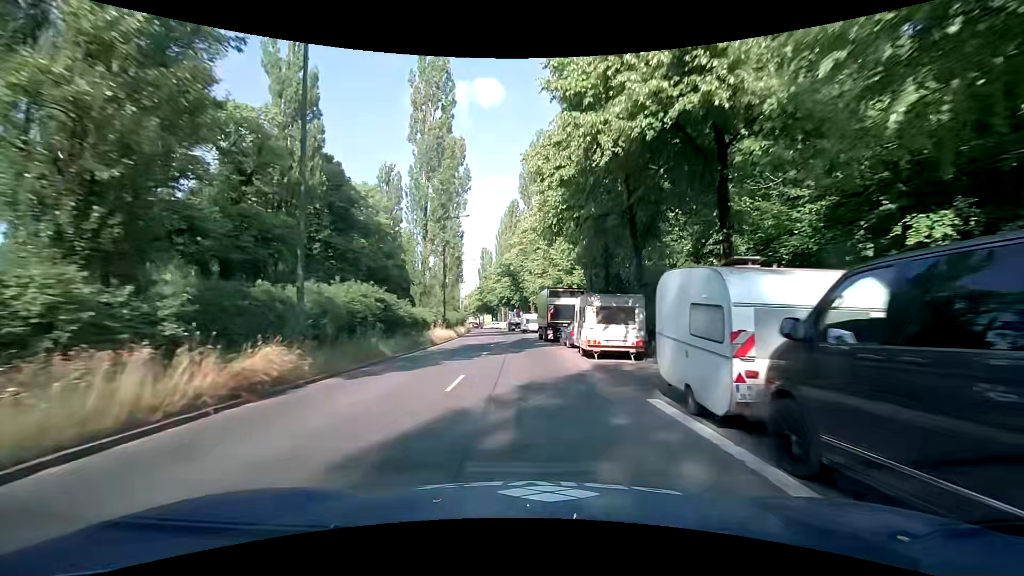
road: secondary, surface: asphalt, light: Day
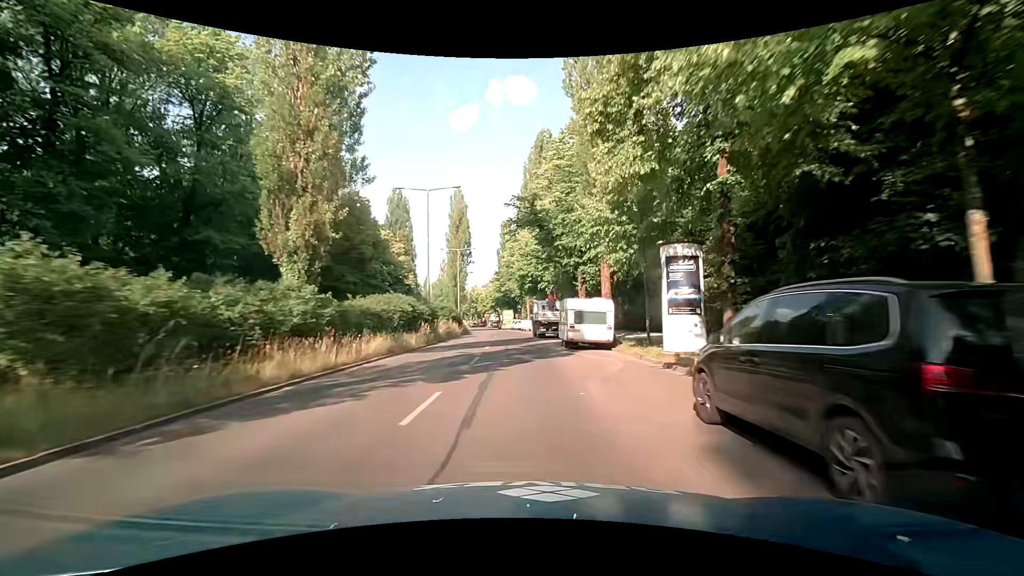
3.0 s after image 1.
(-0.9, +39.4) m; -3°
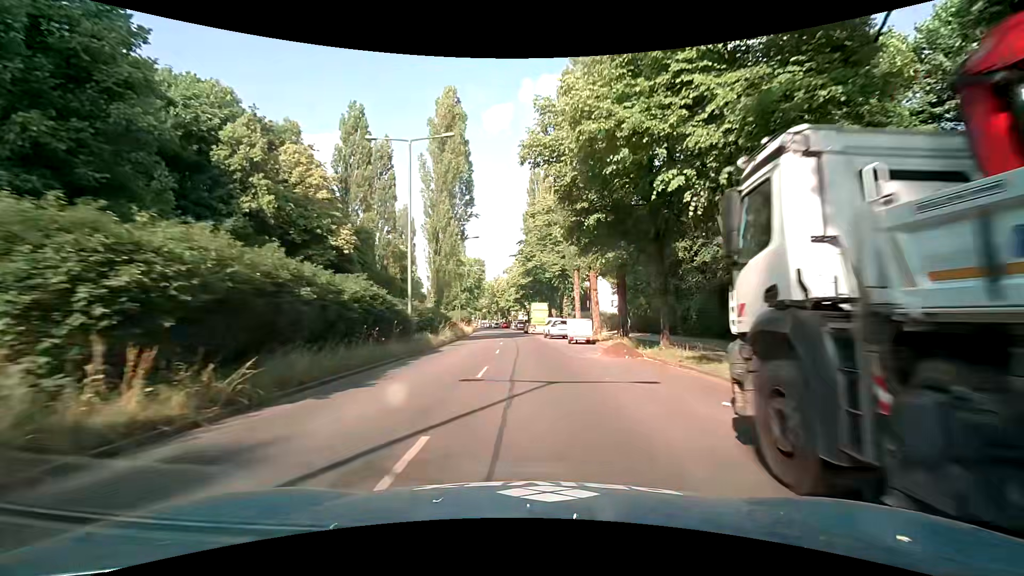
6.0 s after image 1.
(-1.6, +39.6) m; -4°
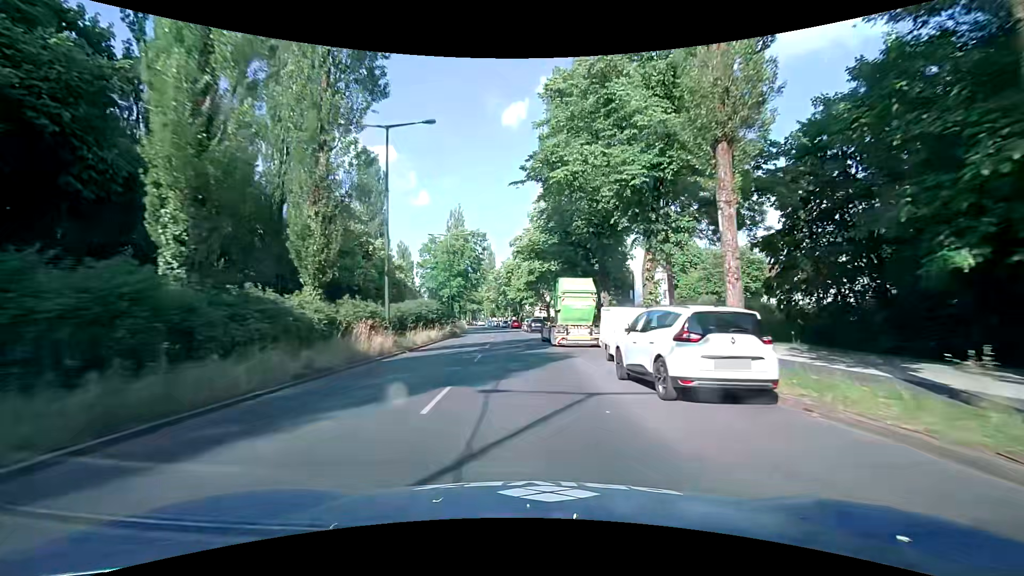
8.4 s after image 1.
(-0.3, +32.0) m; -2°
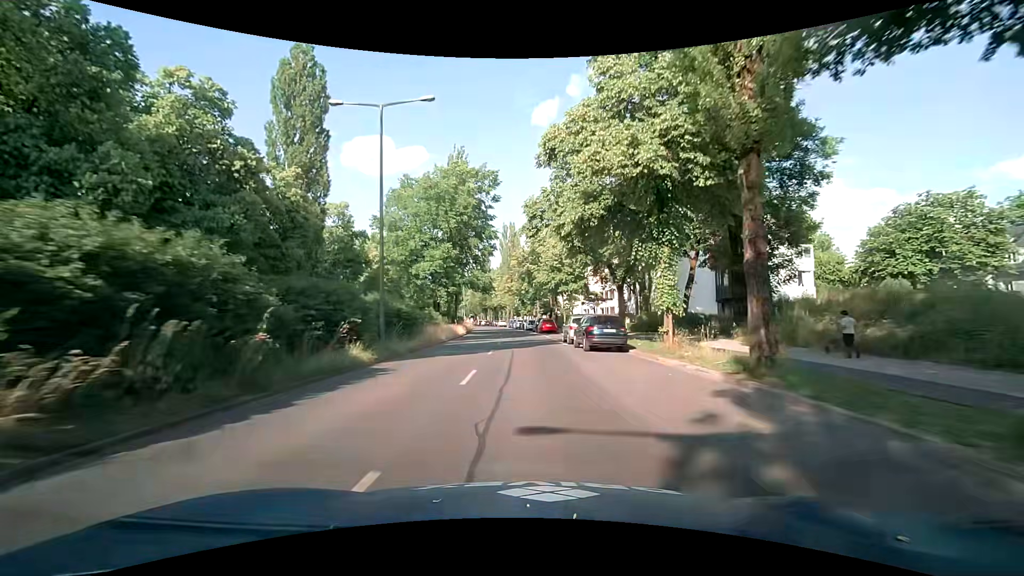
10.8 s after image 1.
(-1.1, +32.8) m; -3°
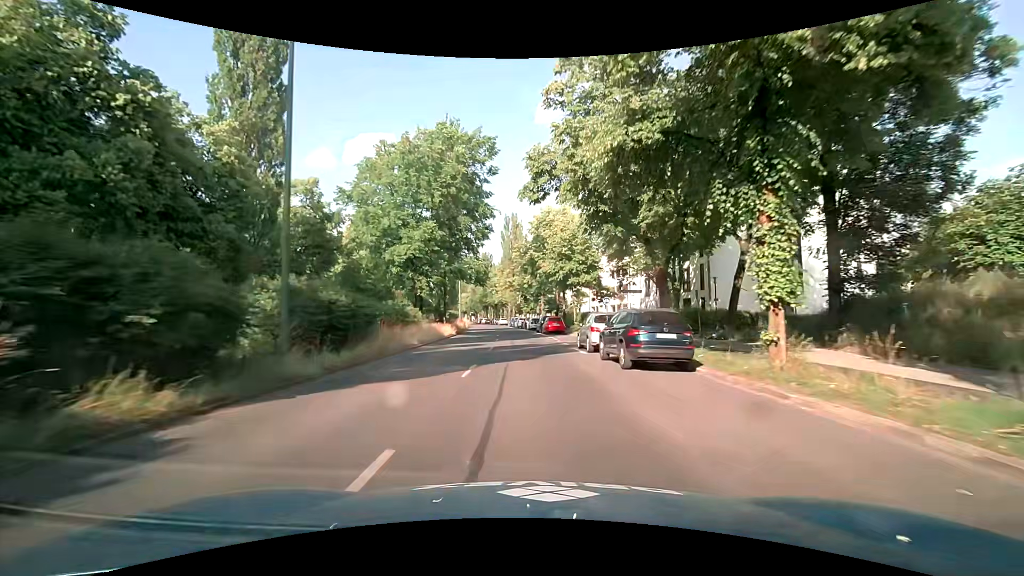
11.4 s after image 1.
(-0.1, +8.3) m; 0°
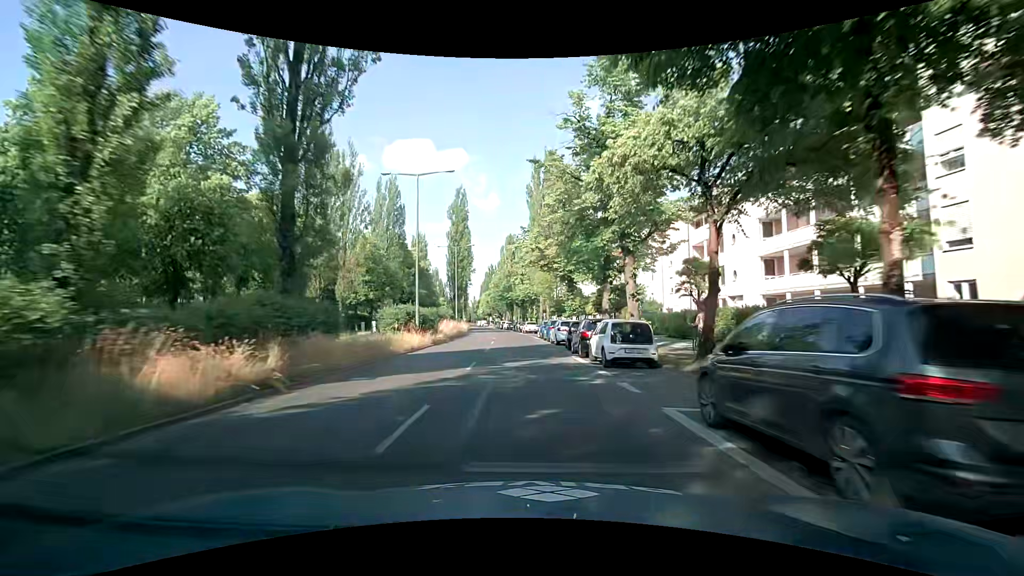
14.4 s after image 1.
(-1.2, +42.4) m; -4°
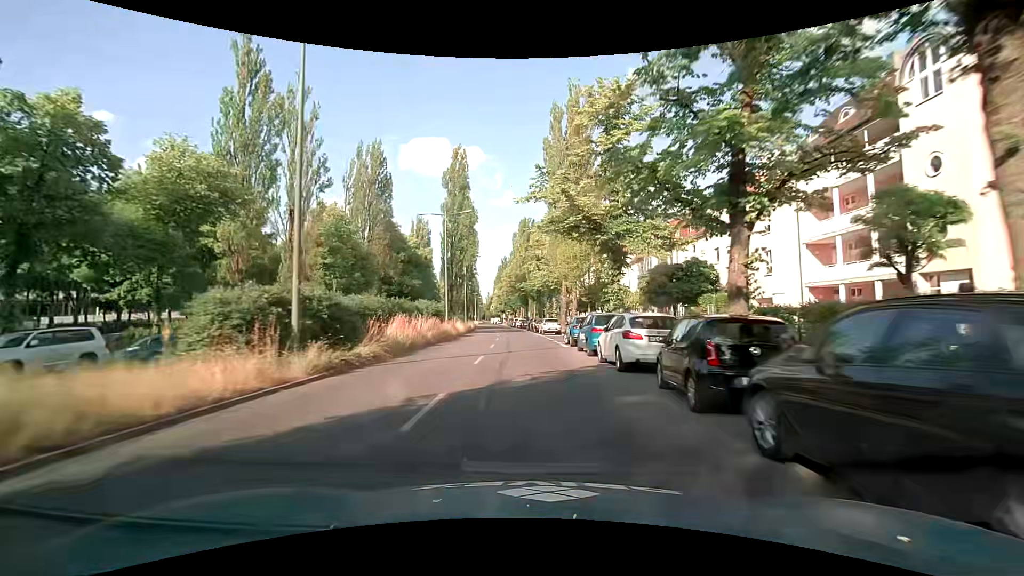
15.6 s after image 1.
(-0.4, +17.2) m; -2°
